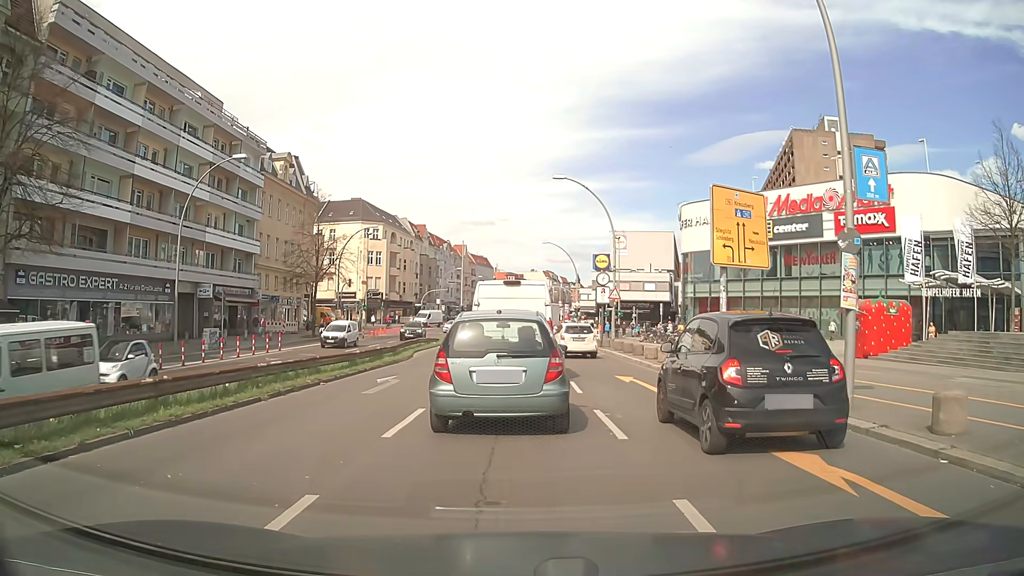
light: Day
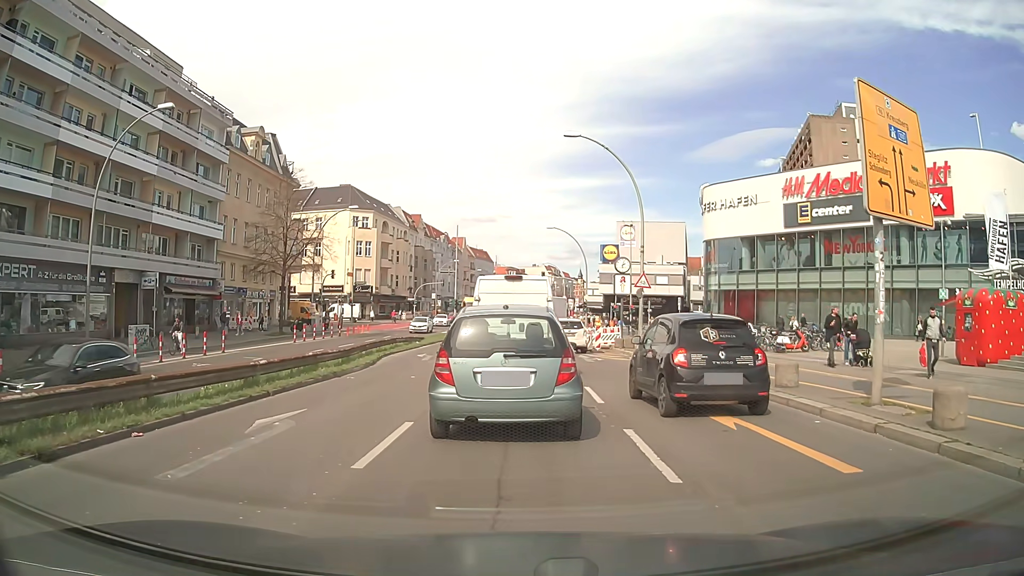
(0.0, +8.5) m; 0°
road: primary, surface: asphalt
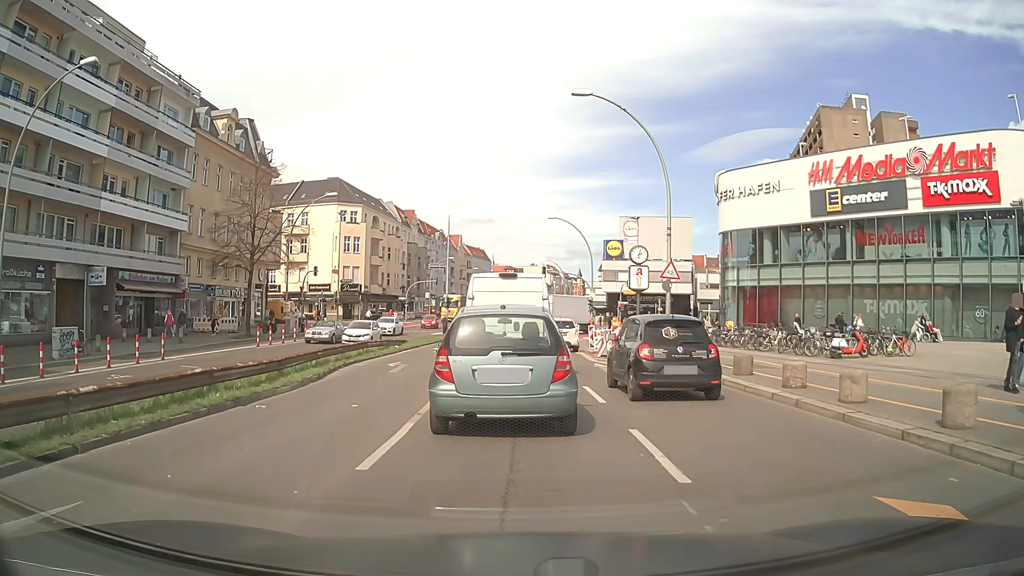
(0.0, +6.1) m; +1°
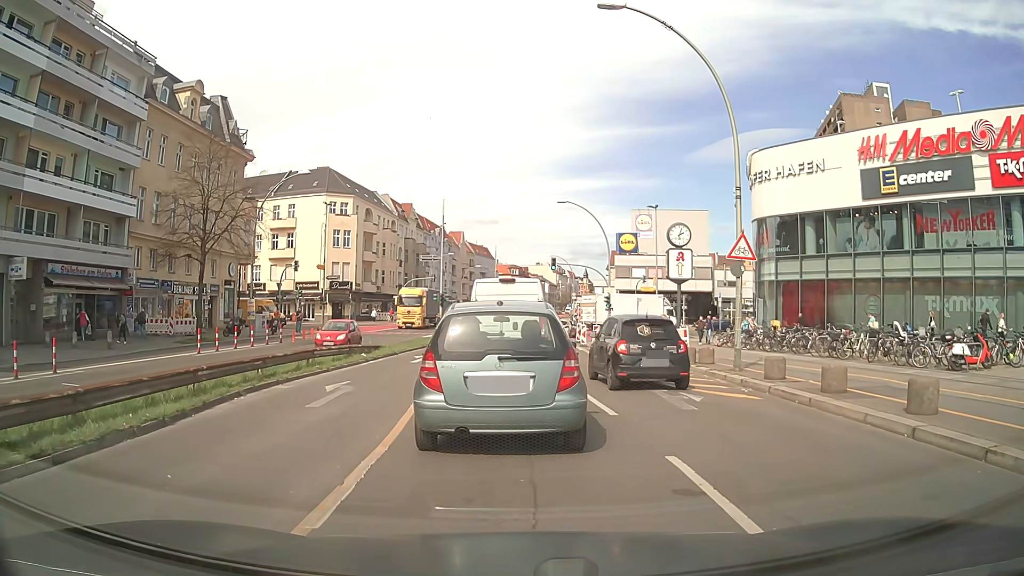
(0.0, +7.8) m; -1°
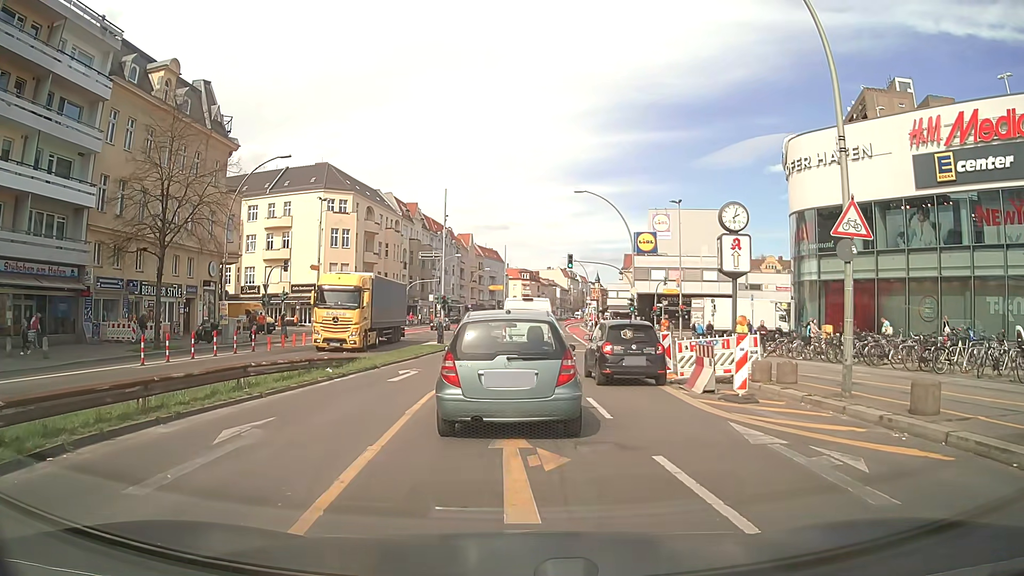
(0.0, +5.9) m; 0°
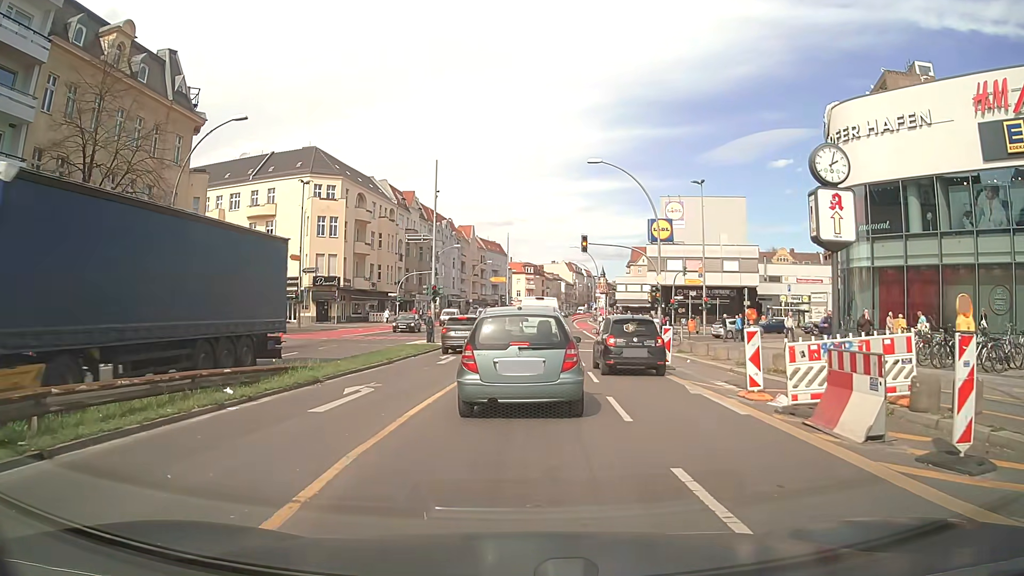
(-0.1, +7.1) m; -1°
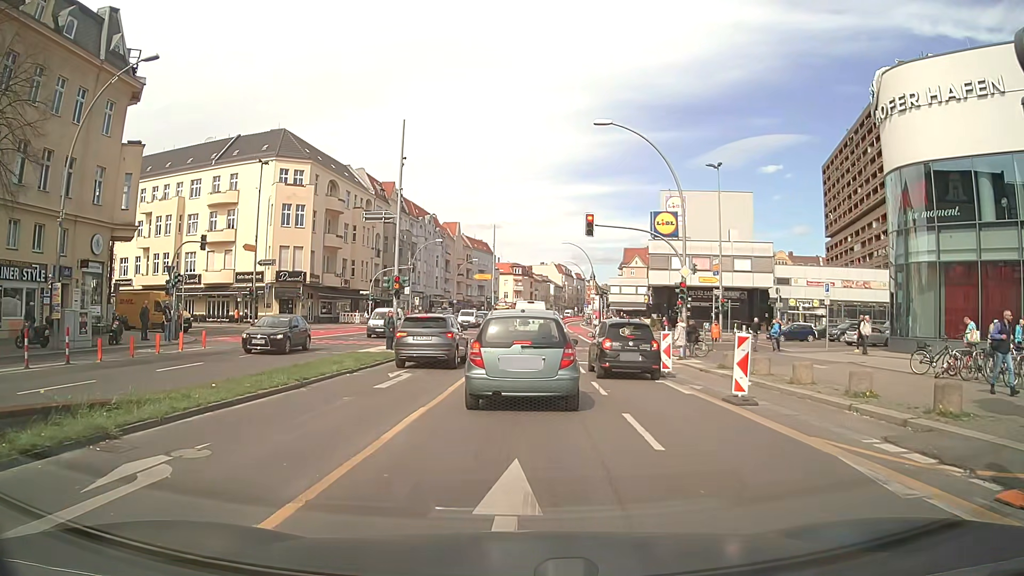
(0.0, +8.0) m; 0°
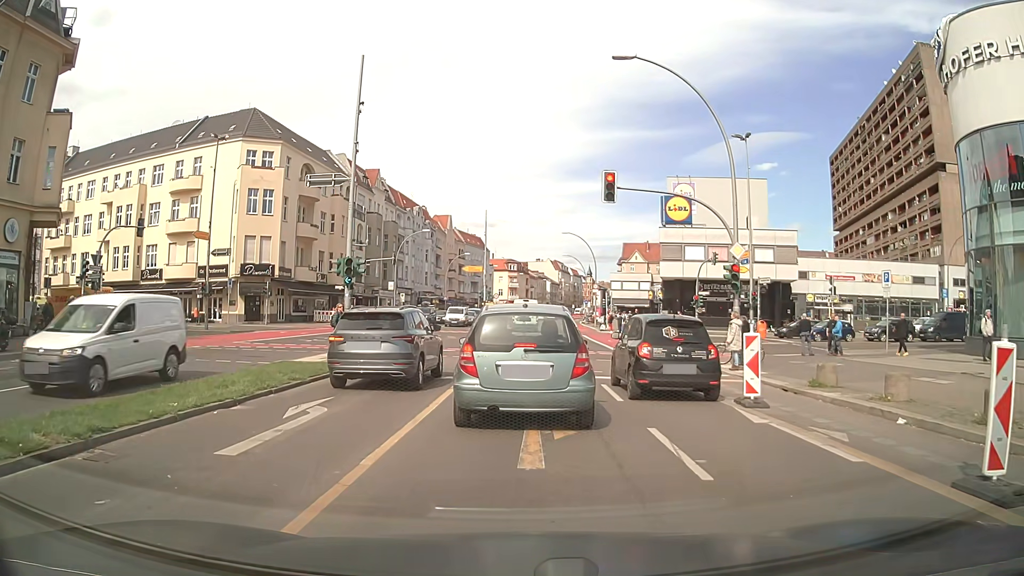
(+0.1, +7.4) m; 0°
(0, +10) (0, +20) (+1, +30) (+1, +40) (+2, +50) (+2, +60) (+2, +70) (+2, +80) (+3, +90) (+4, +100) m
